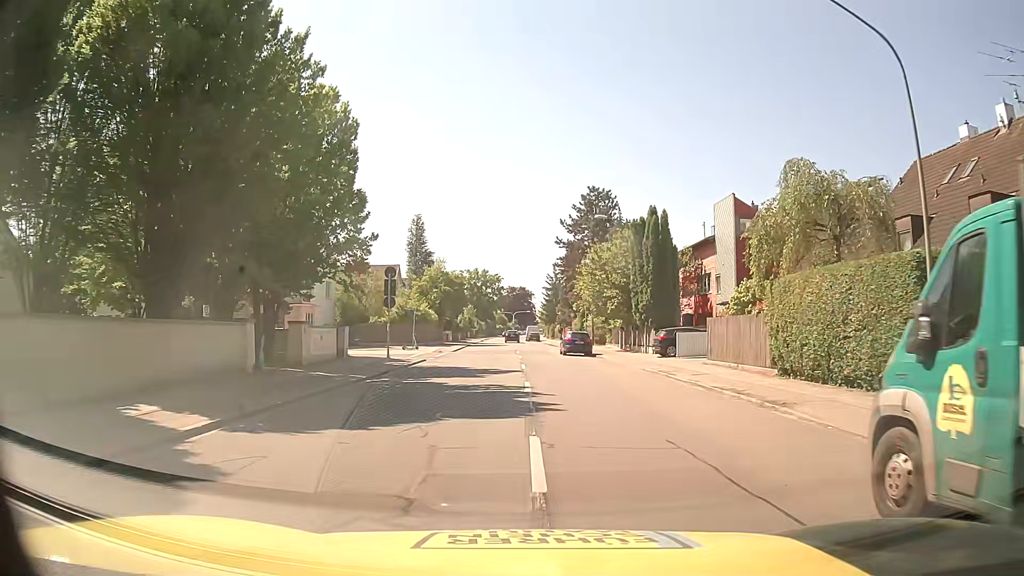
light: Day
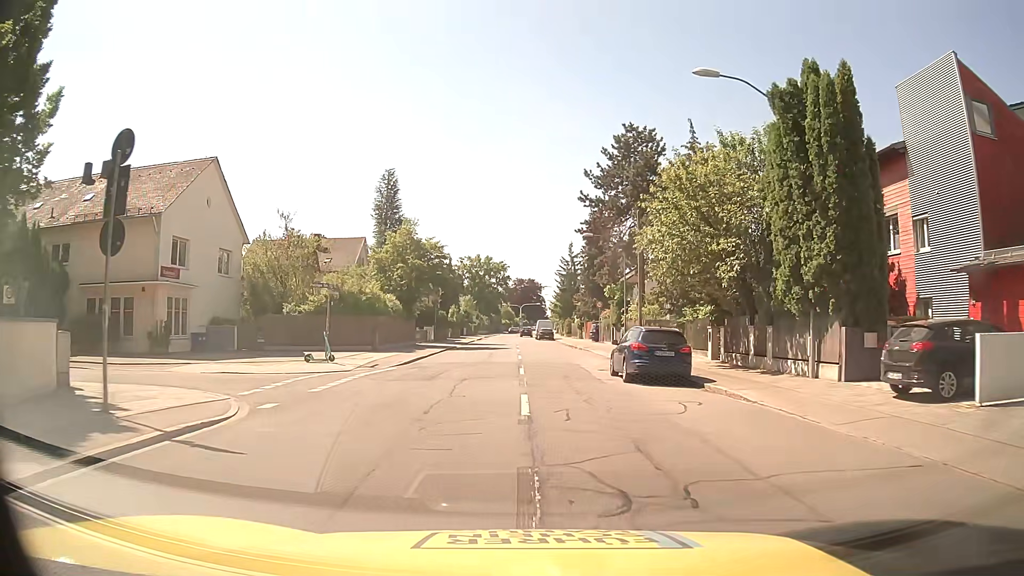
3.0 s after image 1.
(-0.1, +23.3) m; 0°
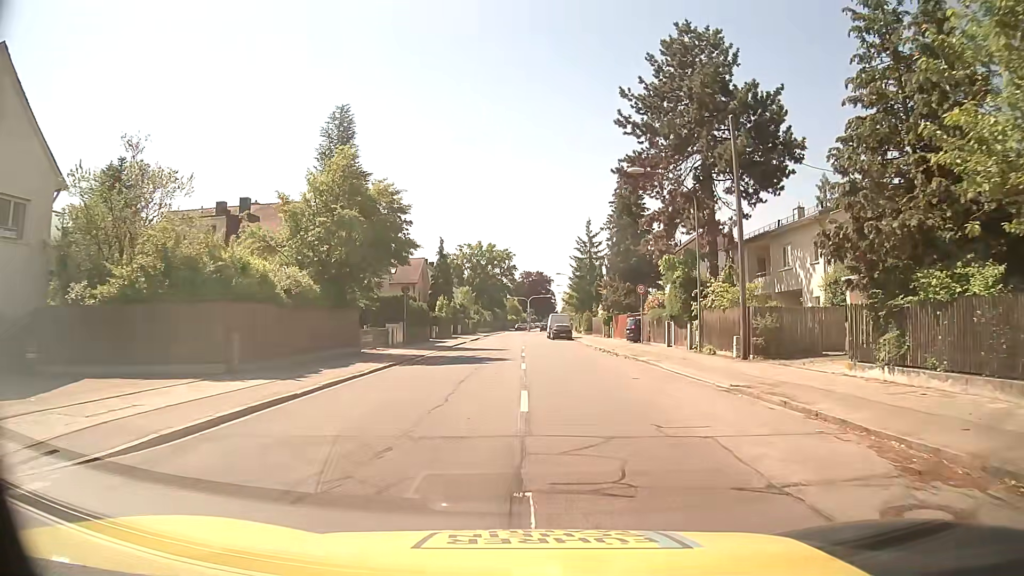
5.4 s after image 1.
(-0.1, +19.1) m; -1°
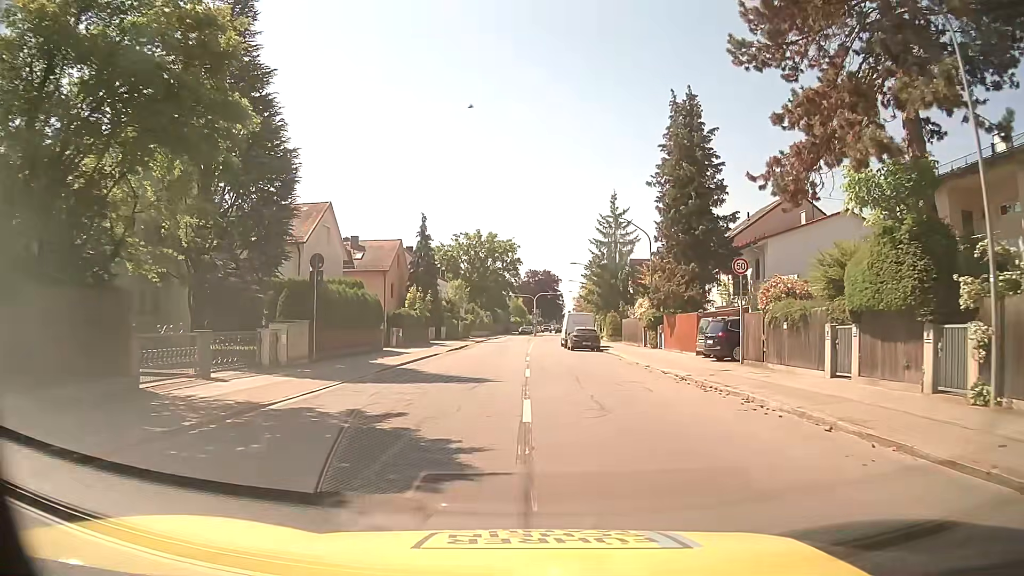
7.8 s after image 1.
(-0.1, +19.7) m; 0°
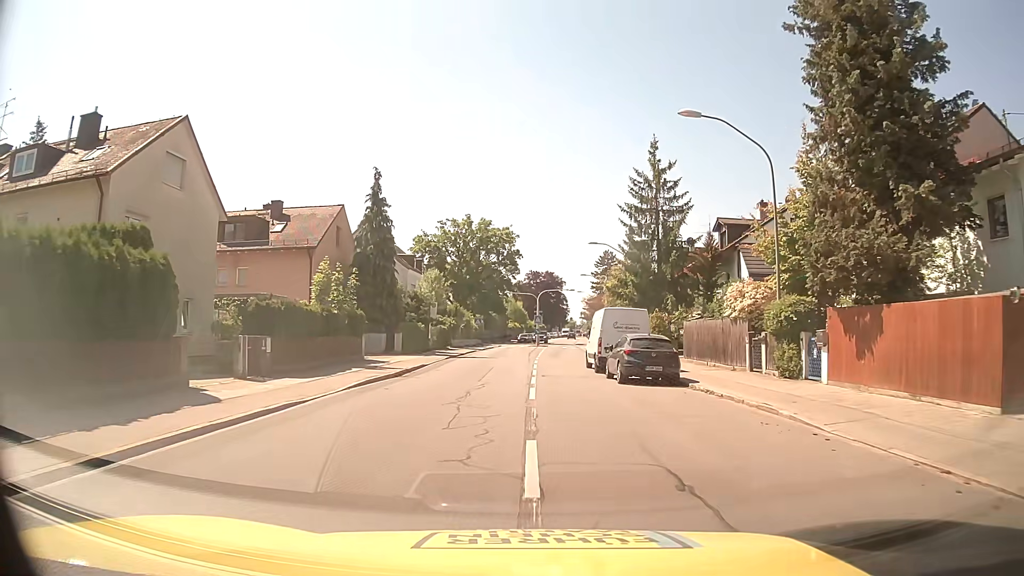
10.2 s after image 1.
(0.0, +21.7) m; 0°
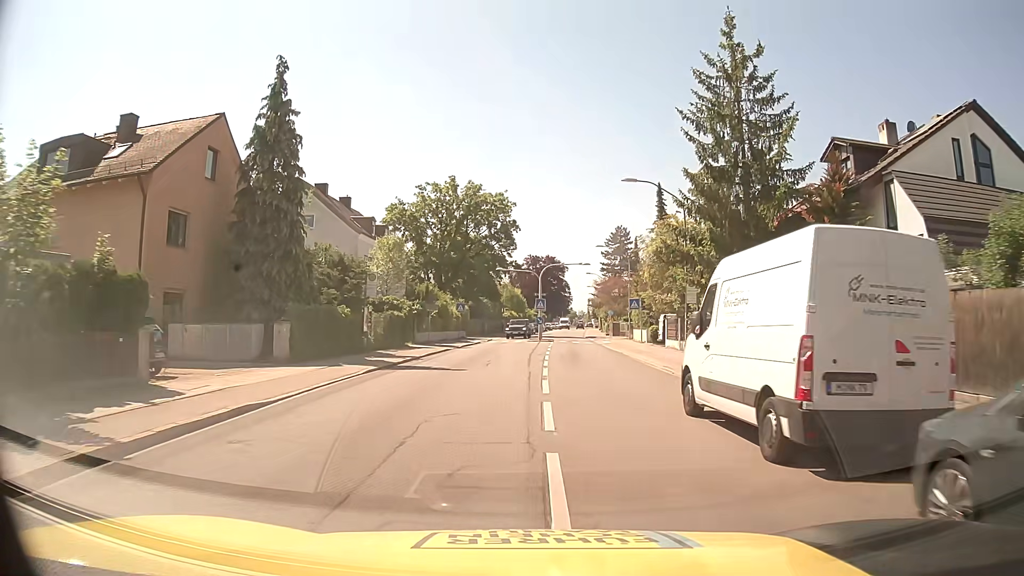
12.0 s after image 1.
(+0.1, +19.0) m; 0°
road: secondary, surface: asphalt
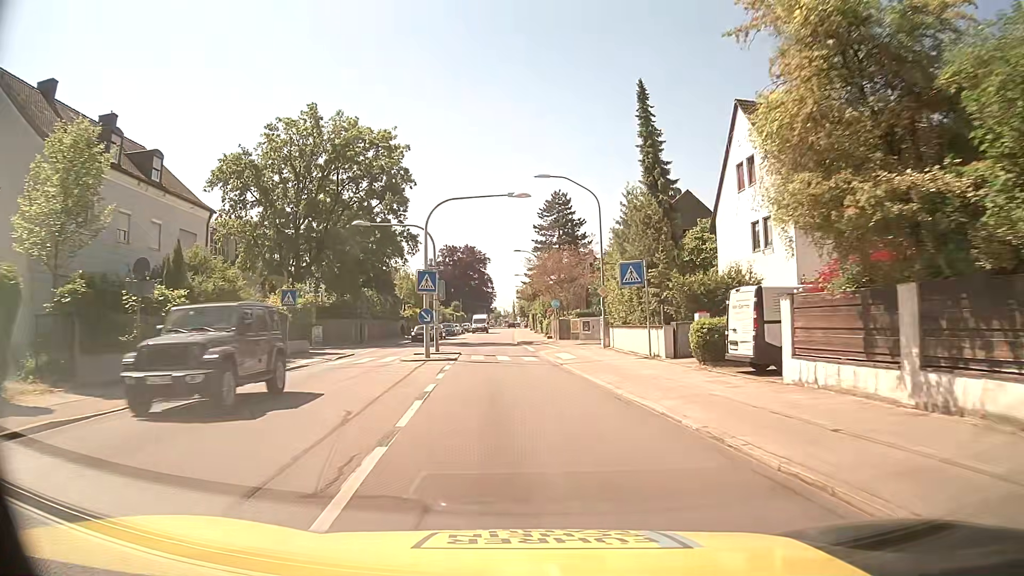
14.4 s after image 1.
(+1.7, +27.3) m; +6°
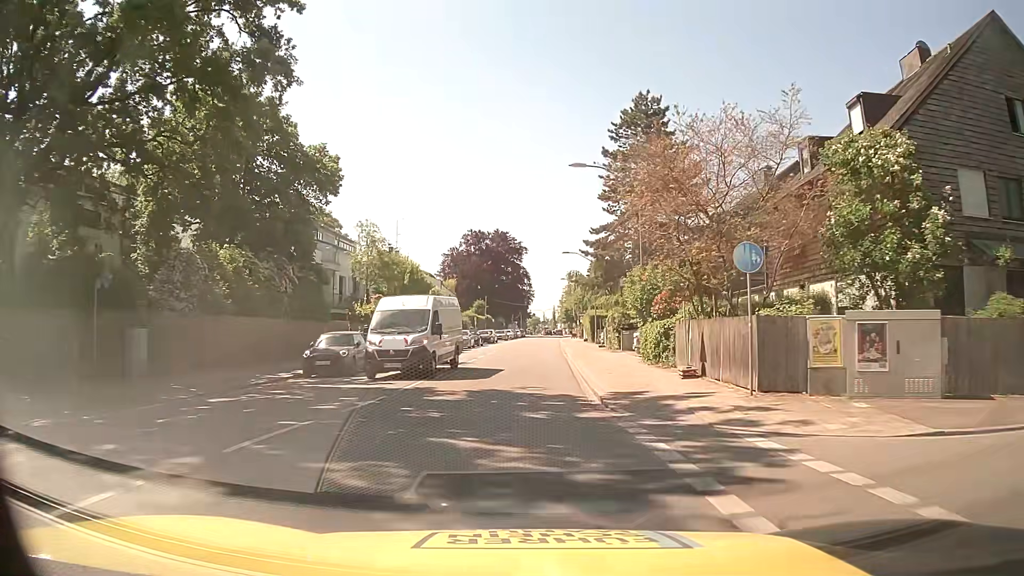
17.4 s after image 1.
(-1.3, +36.7) m; -4°
(0, +10) (0, +20) (0, +30) (+1, +40) (+1, +50) (+2, +60) (+2, +70) (+3, +80) (+3, +90) (+4, +100) m
